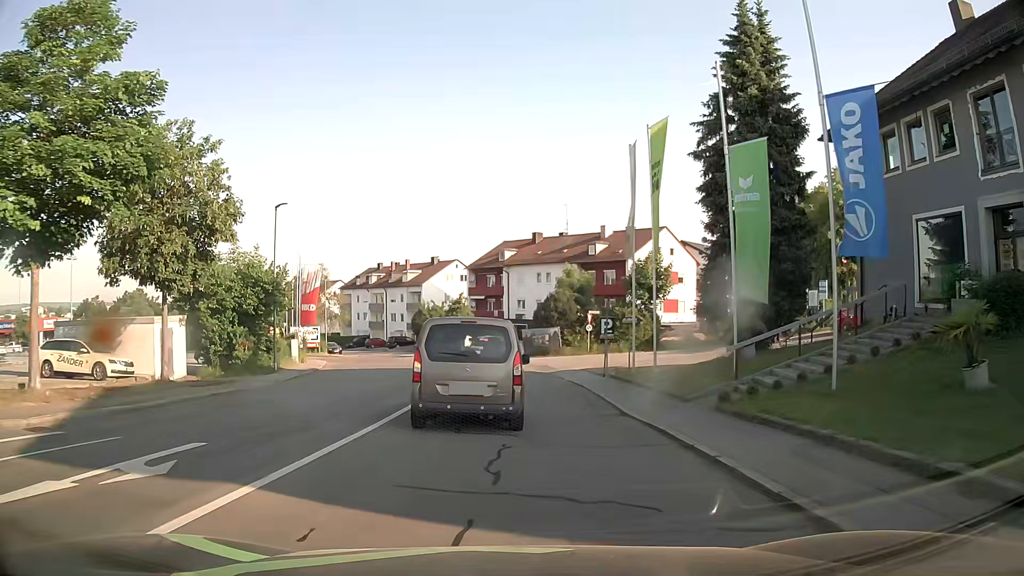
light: Day
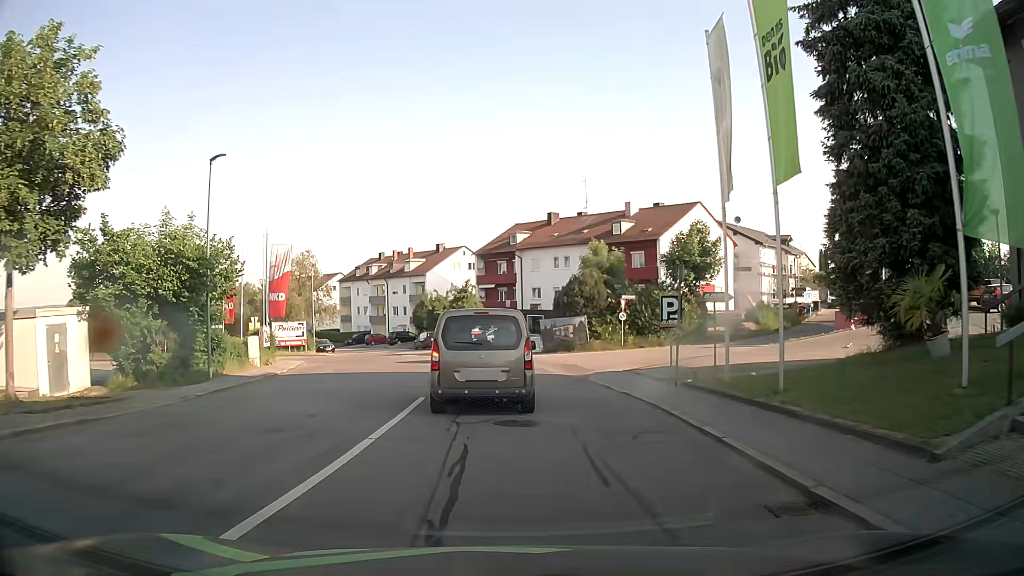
(-0.1, +9.1) m; -1°
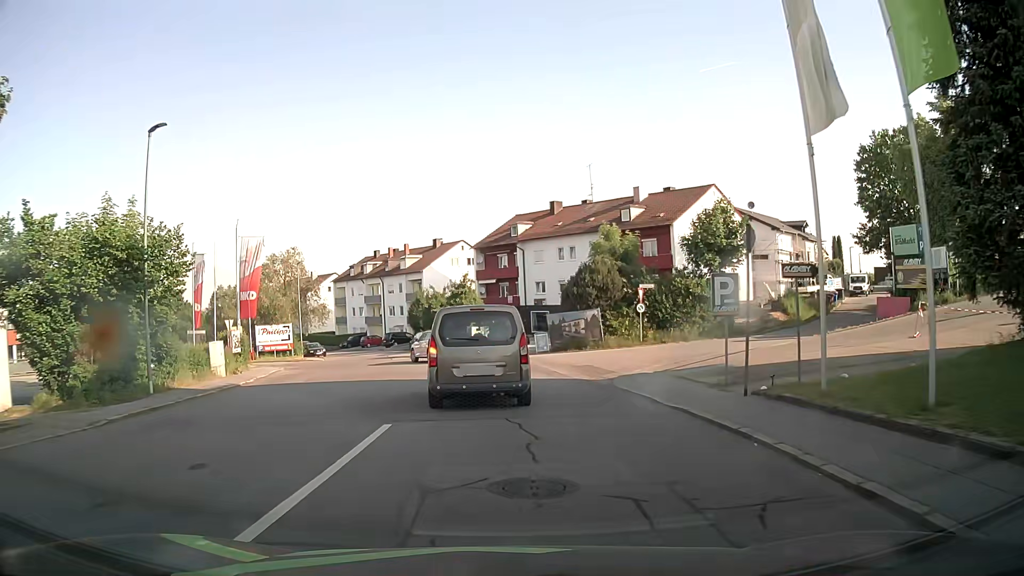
(0.0, +4.7) m; -1°
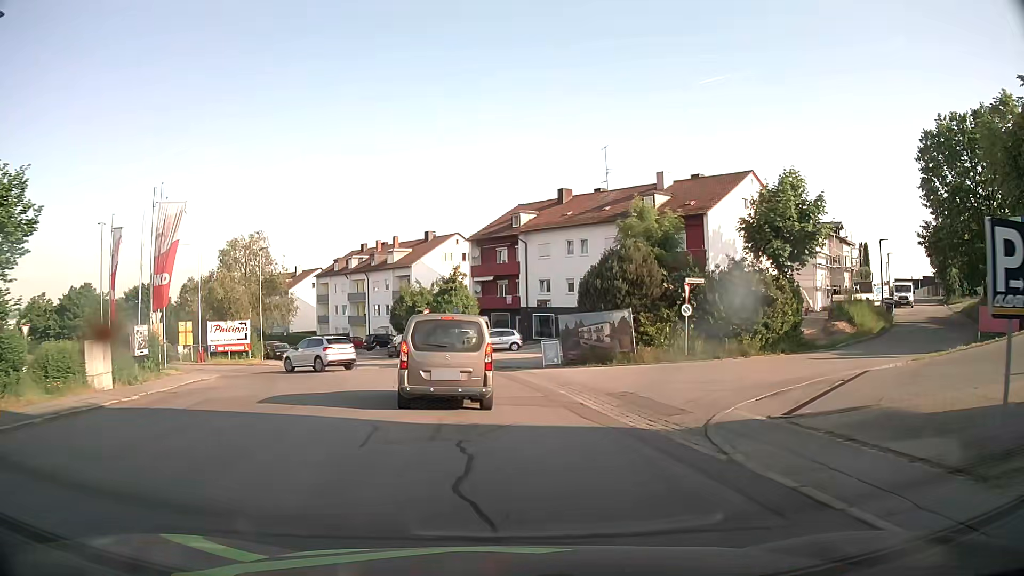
(-0.1, +8.9) m; 0°
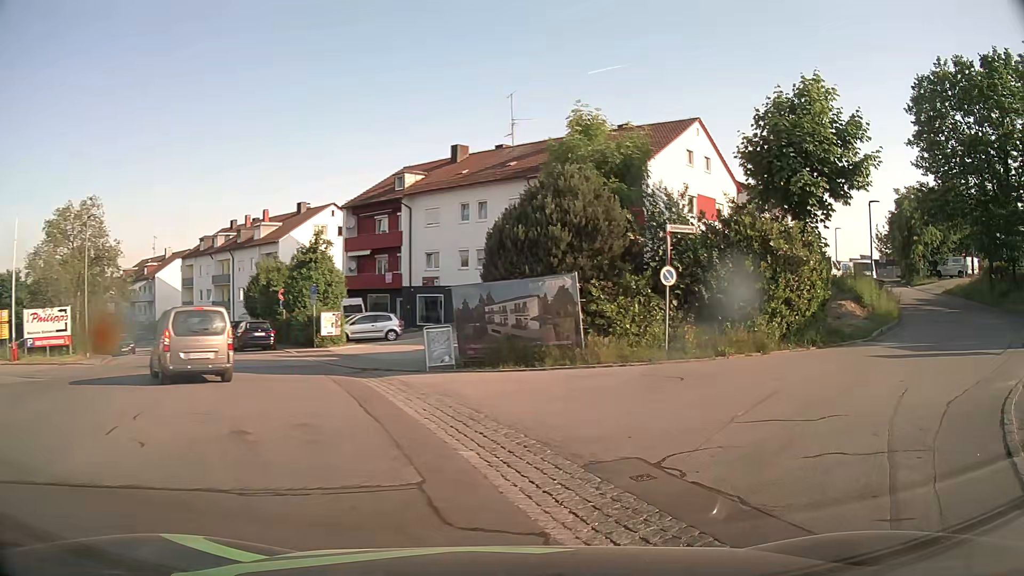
(+0.3, +10.0) m; +10°
